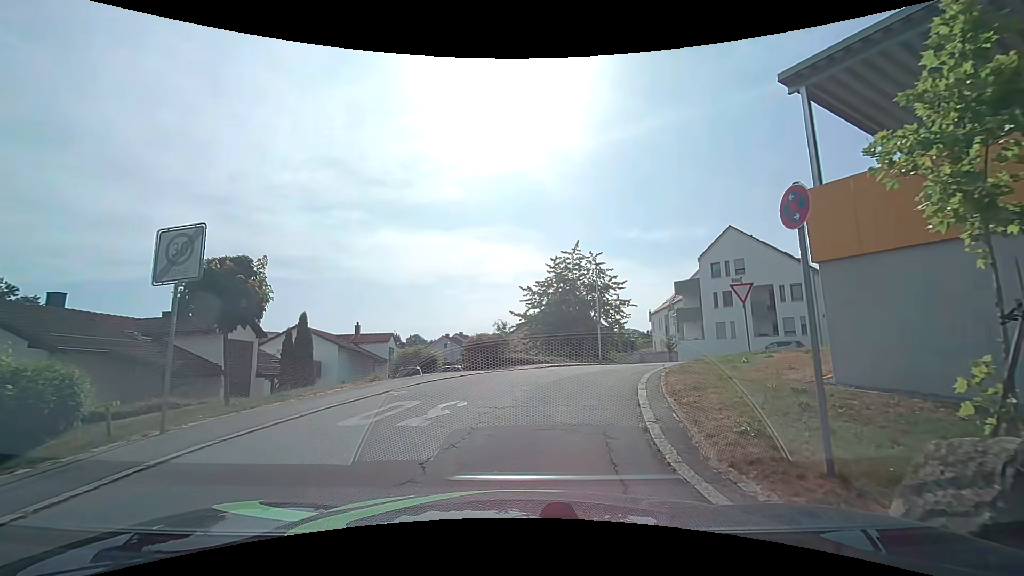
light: Day
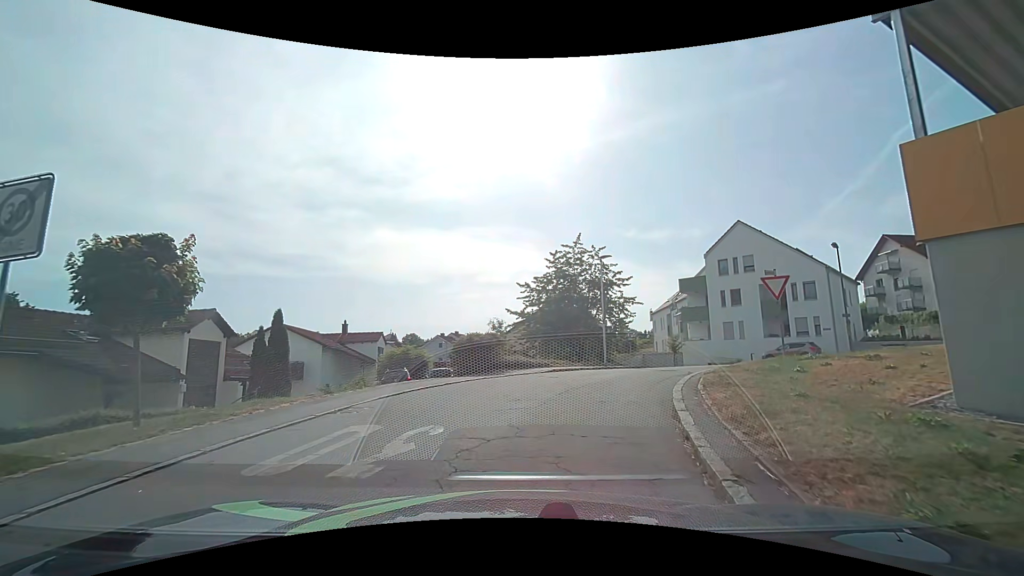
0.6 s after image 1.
(0.0, +2.5) m; 0°
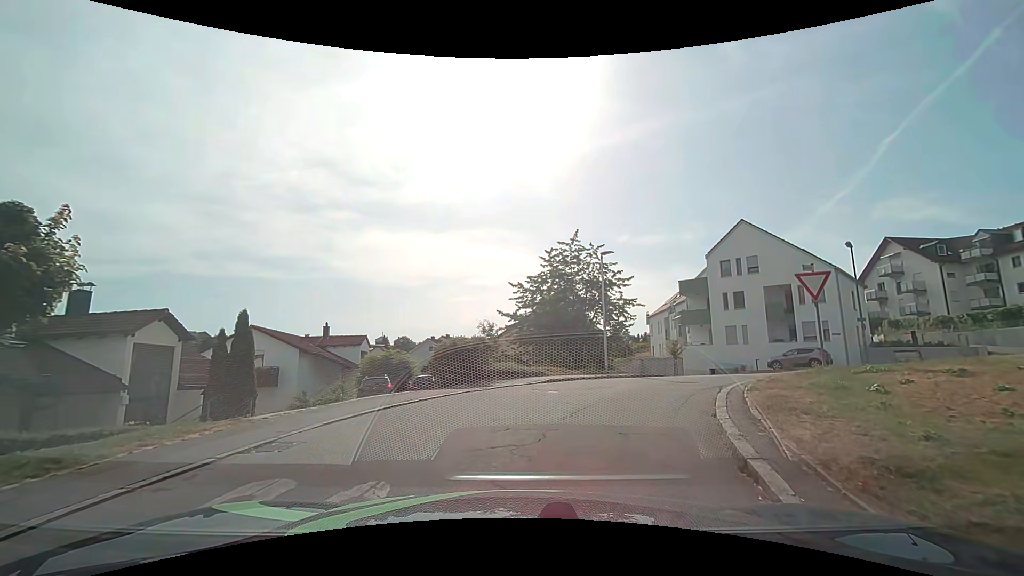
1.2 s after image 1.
(0.0, +2.4) m; +1°
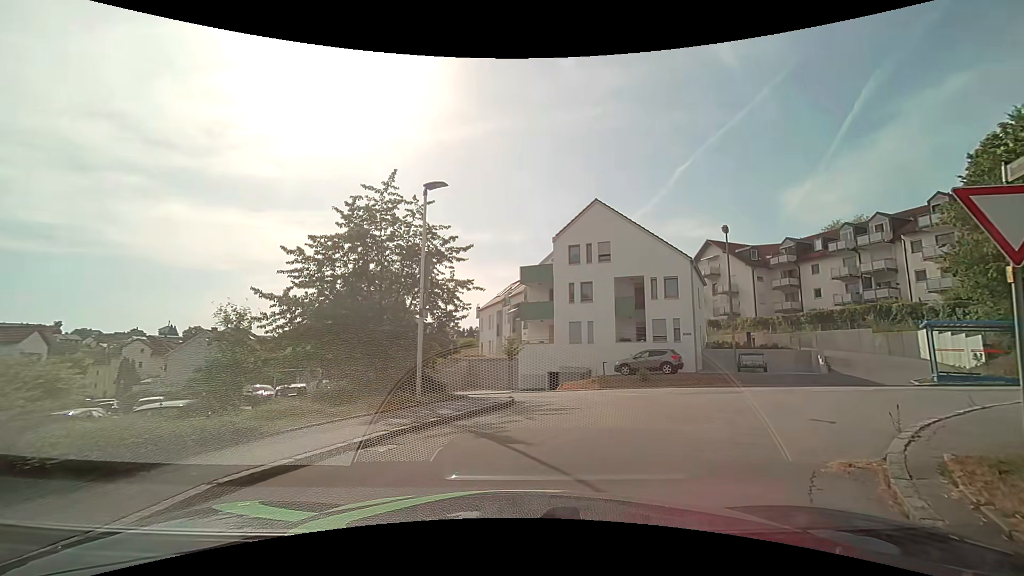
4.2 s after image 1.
(+1.4, +10.0) m; +20°
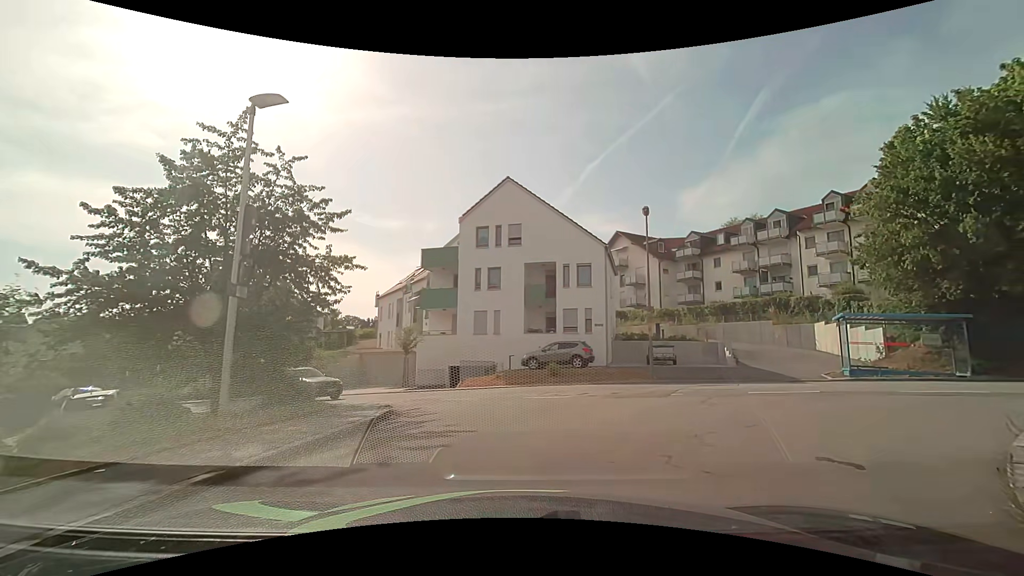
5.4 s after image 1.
(+0.3, +3.6) m; +9°
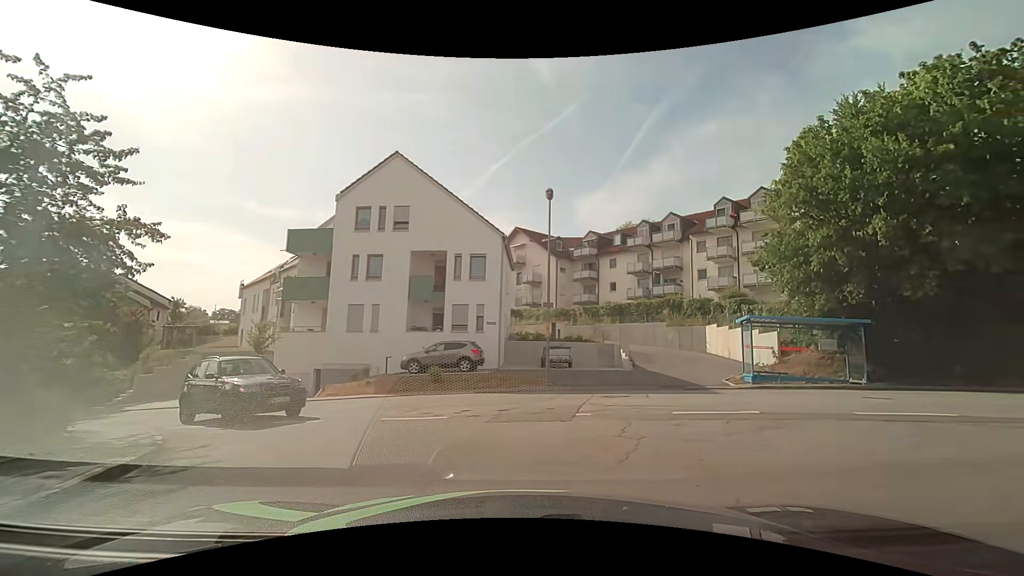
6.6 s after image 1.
(+0.5, +3.6) m; +13°
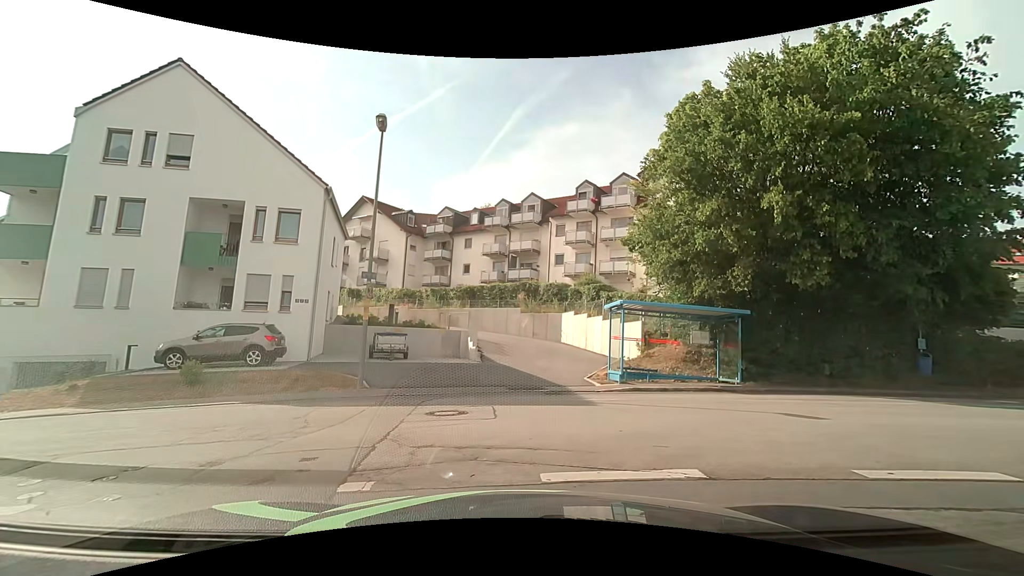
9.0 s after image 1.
(+0.7, +5.1) m; +15°
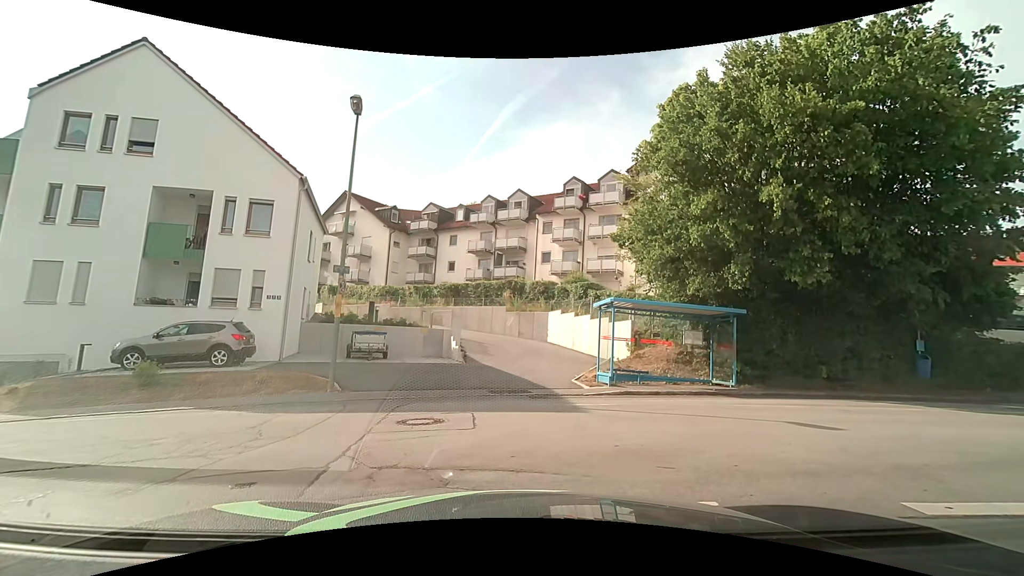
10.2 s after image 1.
(0.0, +0.9) m; 0°
(-3, +9) (-13, +11) (-23, +12) (-33, +12) (-43, +12) (-52, +13) (-62, +13) (-72, +13) (-82, +13) (-92, +13) m
